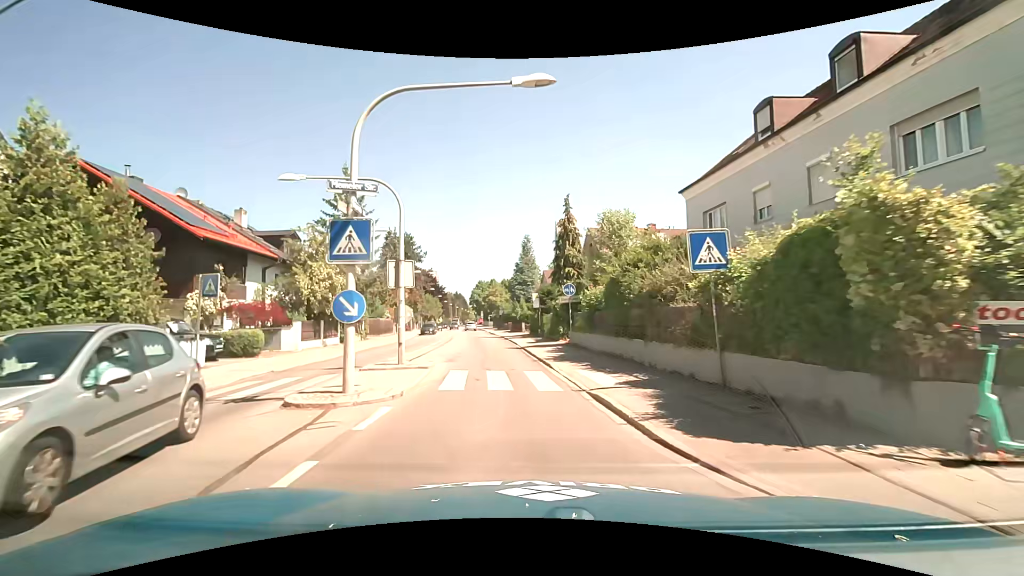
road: secondary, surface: asphalt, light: Day
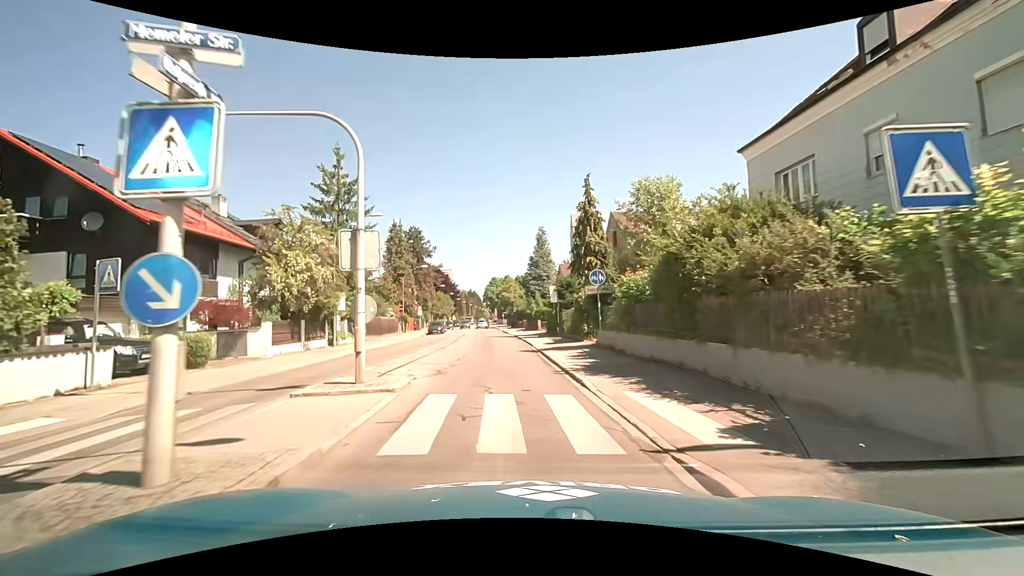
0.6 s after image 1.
(-0.1, +5.1) m; -2°
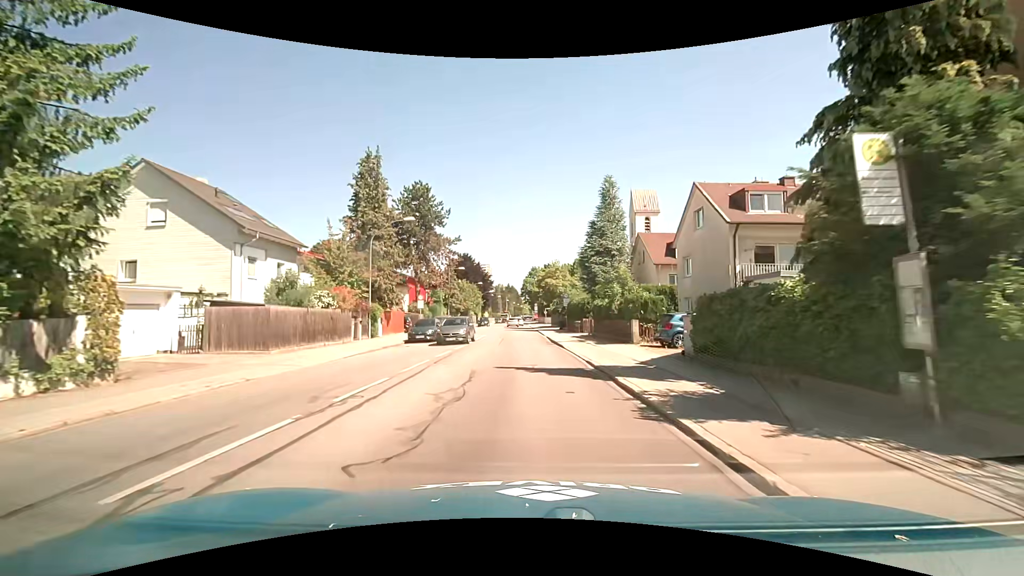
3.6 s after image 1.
(-1.8, +27.8) m; -5°
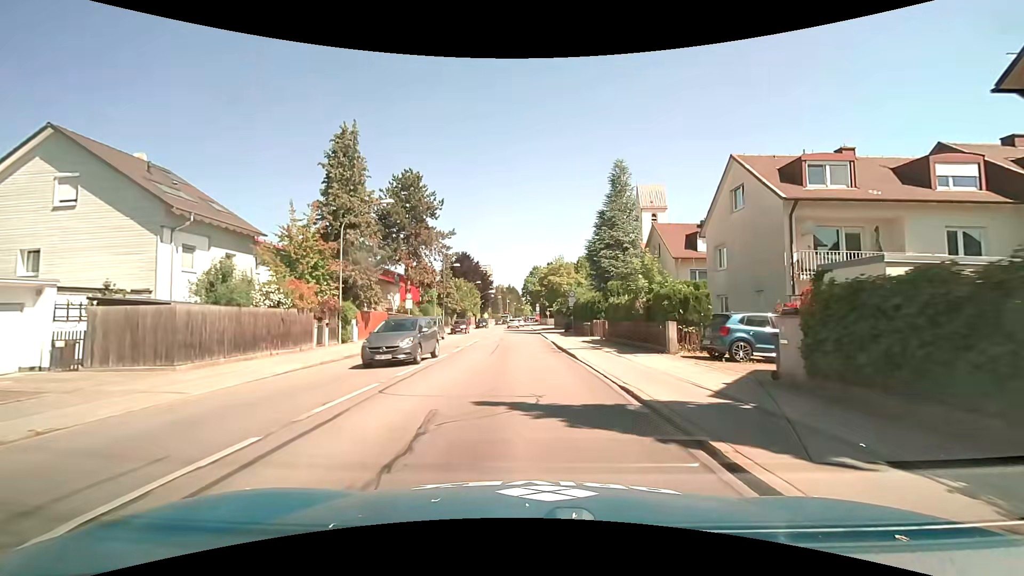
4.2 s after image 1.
(0.0, +5.5) m; 0°
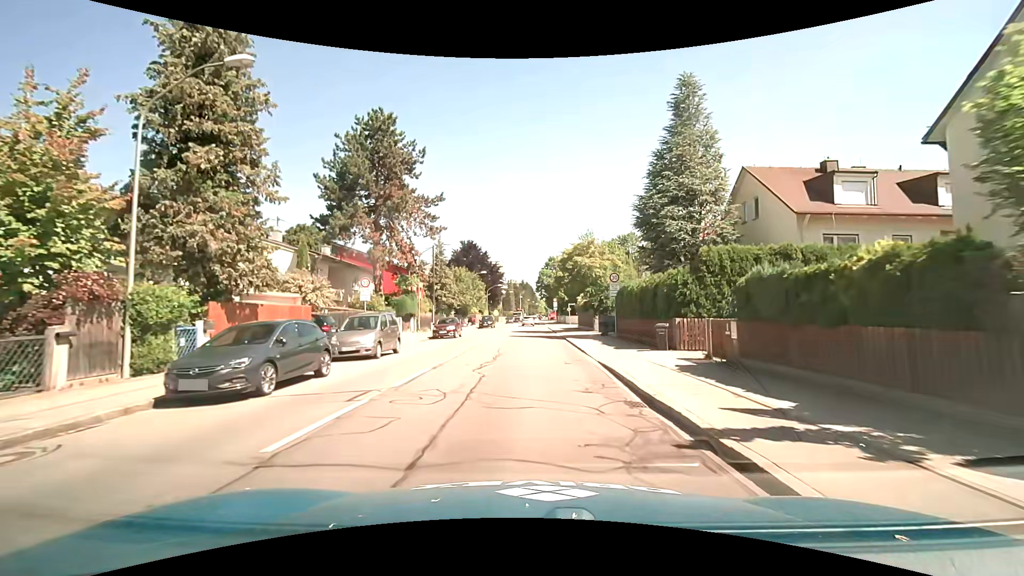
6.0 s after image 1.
(-0.1, +15.9) m; -1°
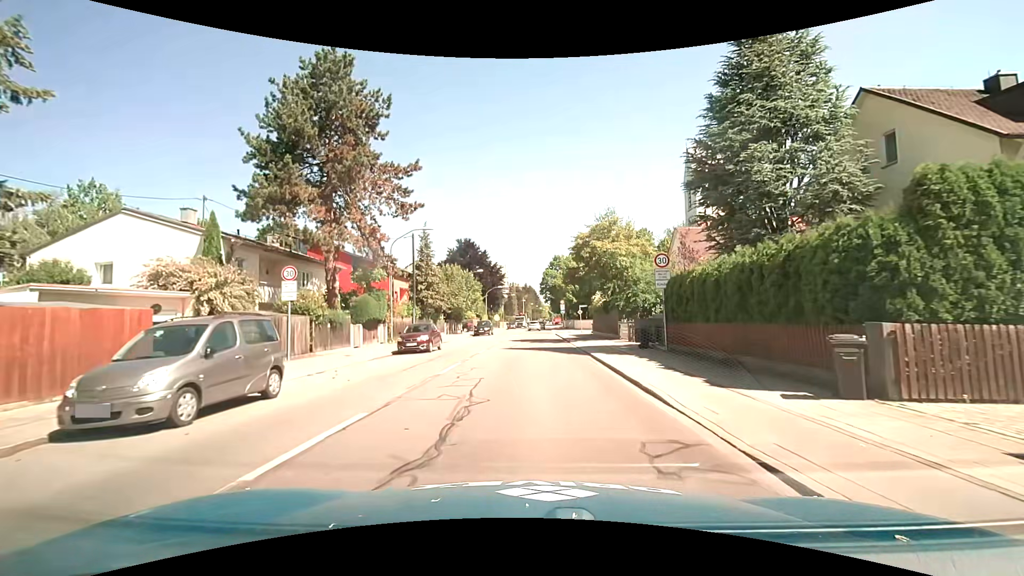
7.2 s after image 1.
(0.0, +9.9) m; -1°
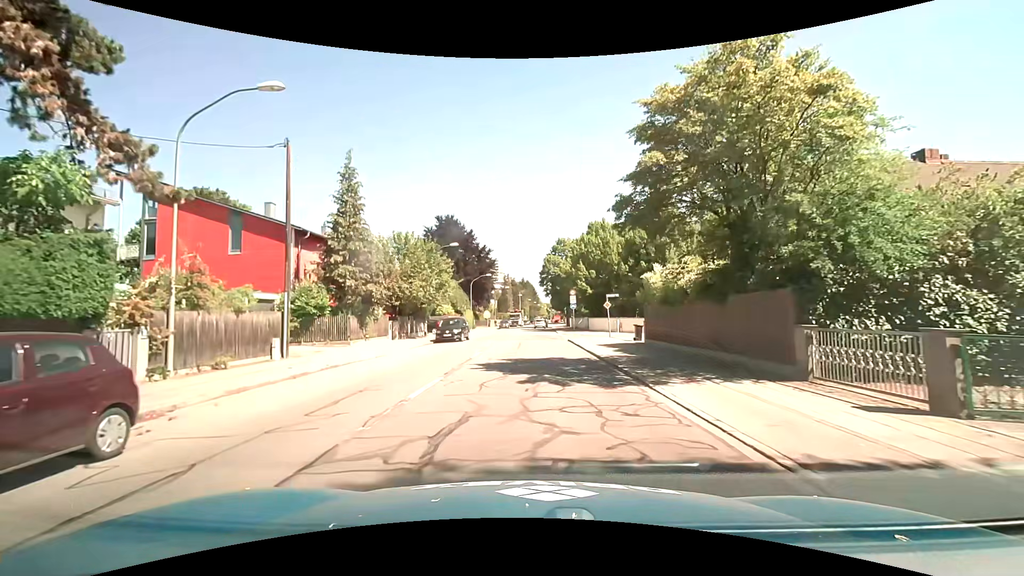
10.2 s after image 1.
(+0.3, +21.0) m; +1°
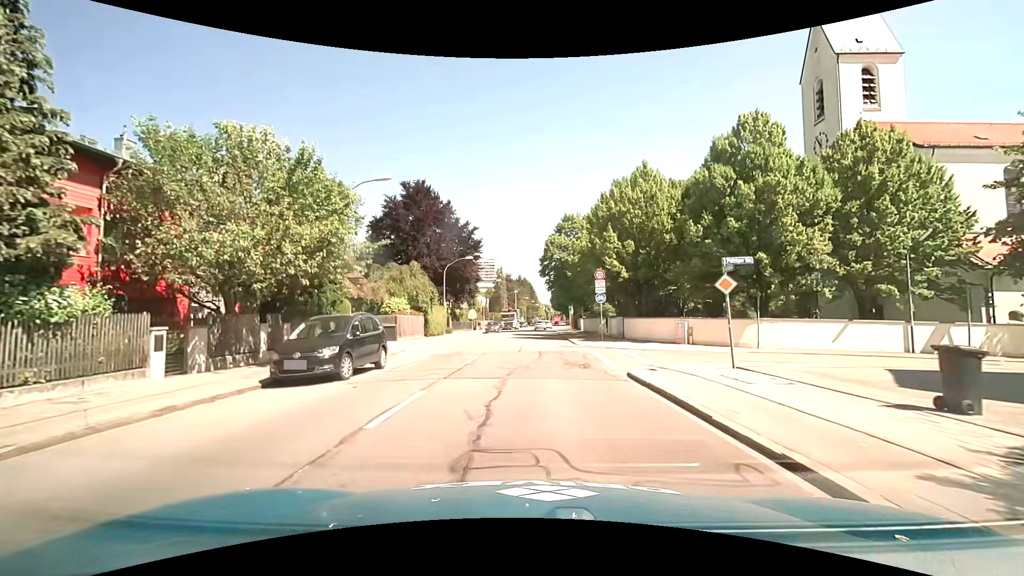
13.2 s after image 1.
(+0.1, +21.3) m; +1°
(0, +10) (0, +20) (0, +30) (0, +40) (+1, +50) (+1, +60) (+2, +70) (+2, +80) (+3, +90) (+3, +100) m
